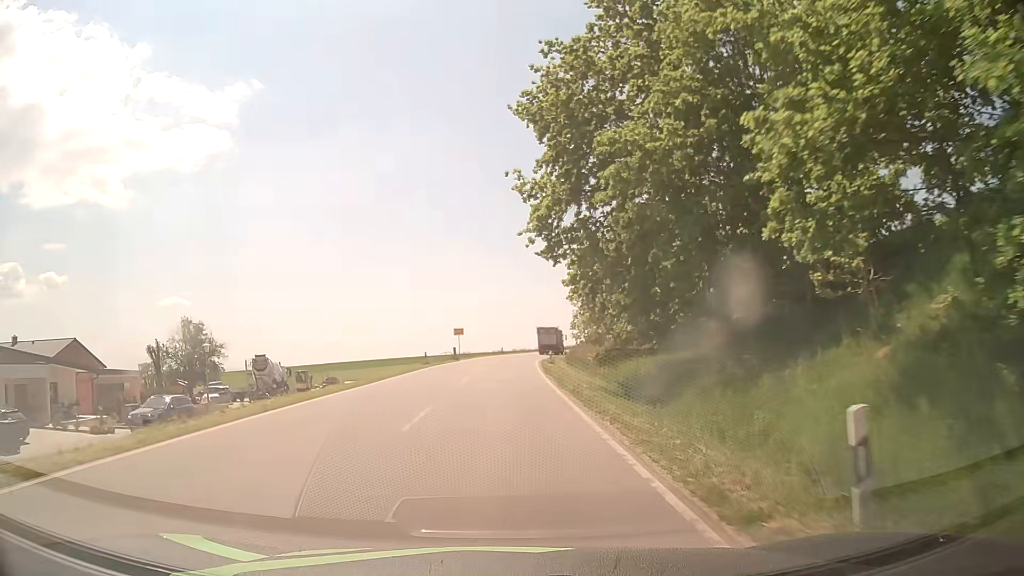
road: tertiary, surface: asphalt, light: Day
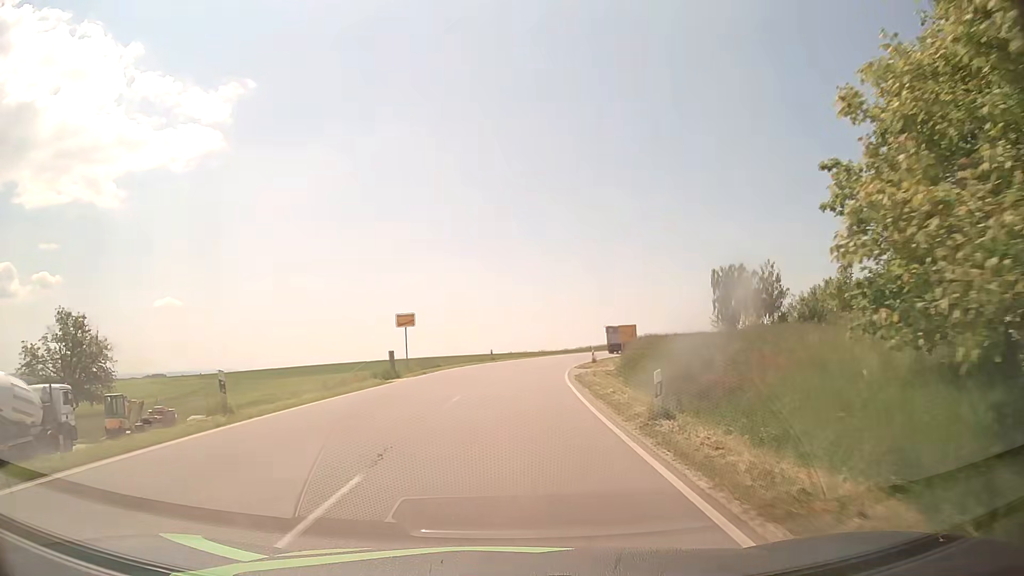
(+0.1, +31.2) m; +1°
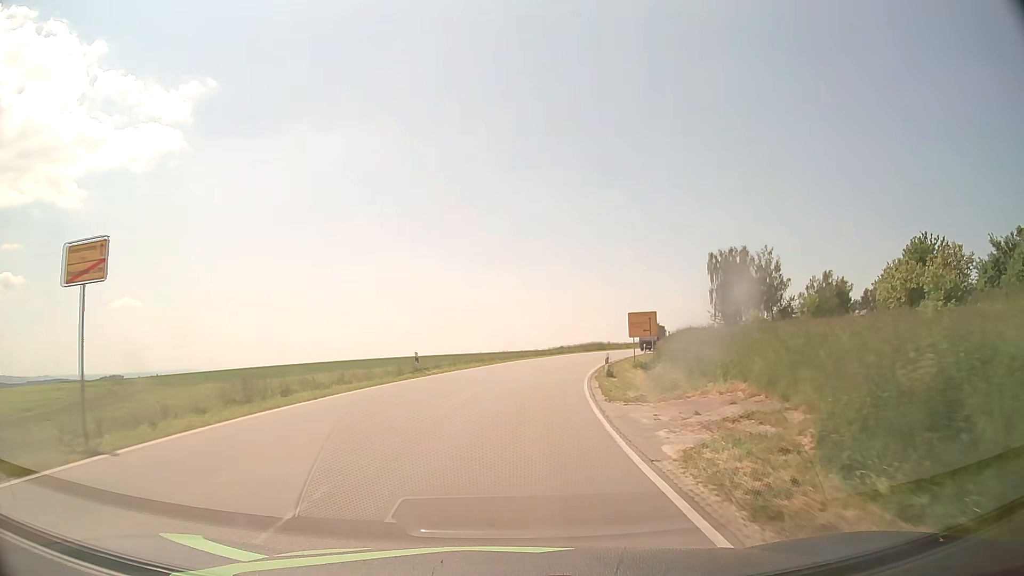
(+0.6, +24.4) m; +3°
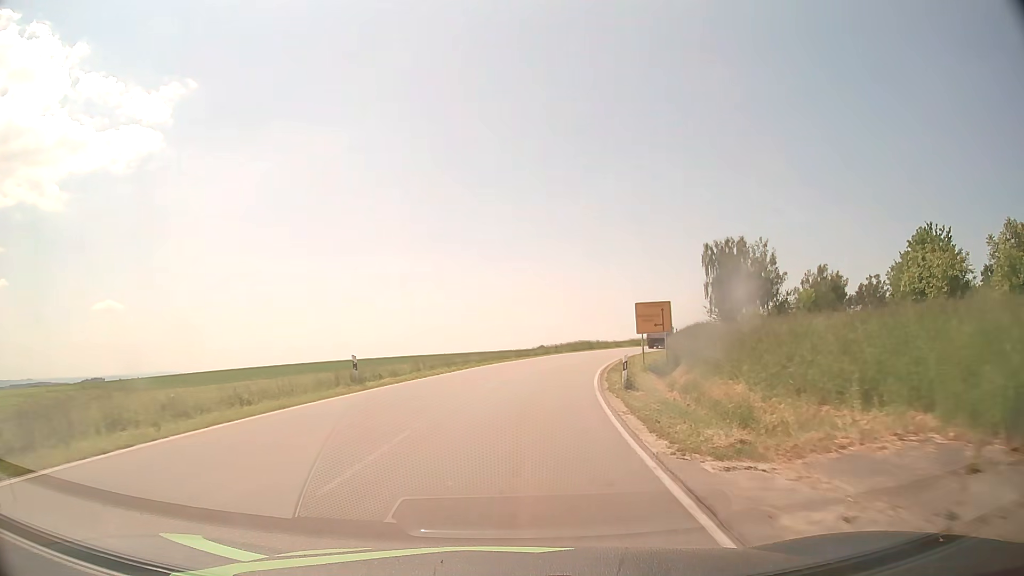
(+0.1, +8.3) m; +2°
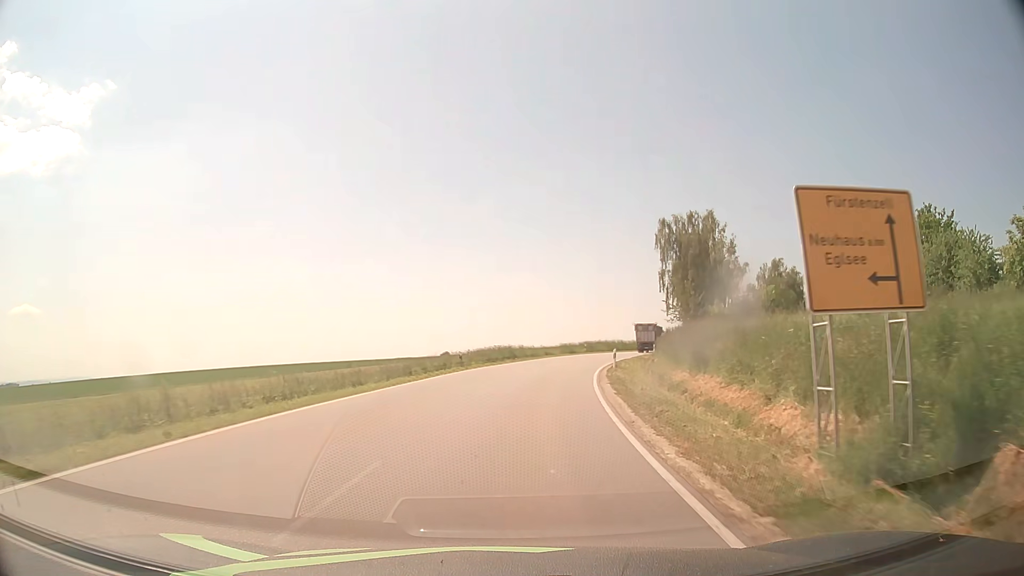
(+1.7, +25.8) m; +8°
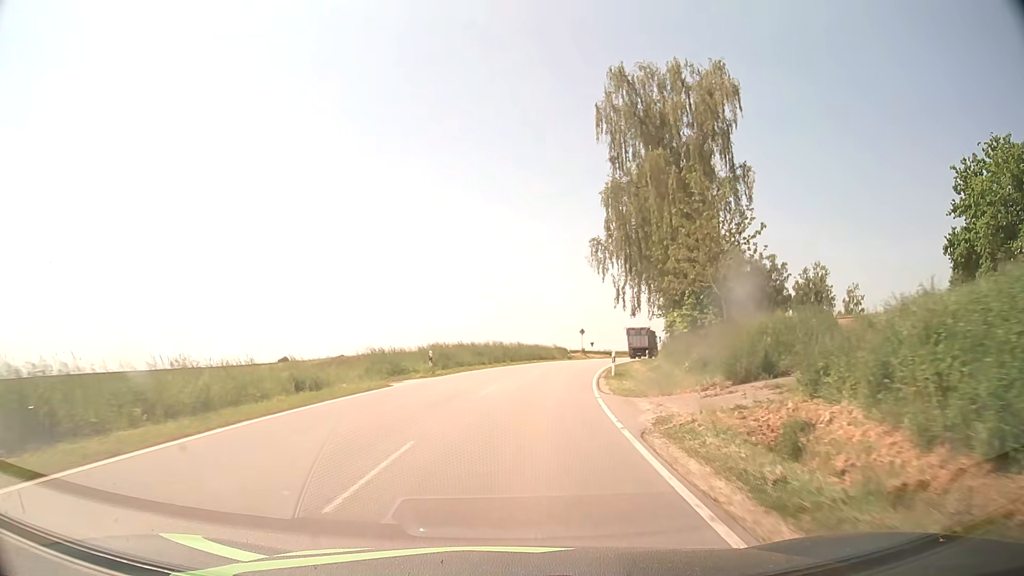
(+5.3, +45.3) m; +13°
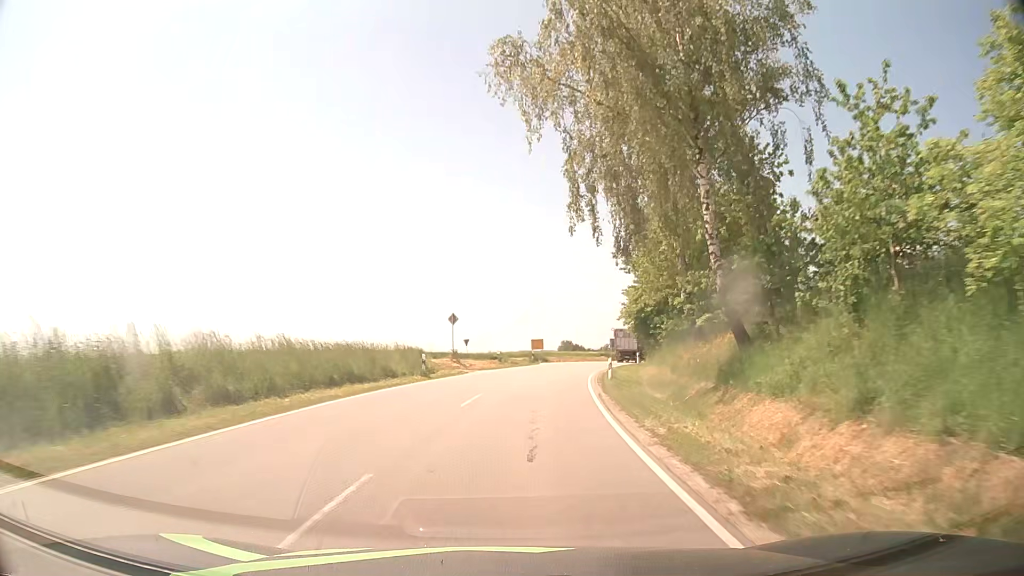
(+3.6, +37.5) m; +11°
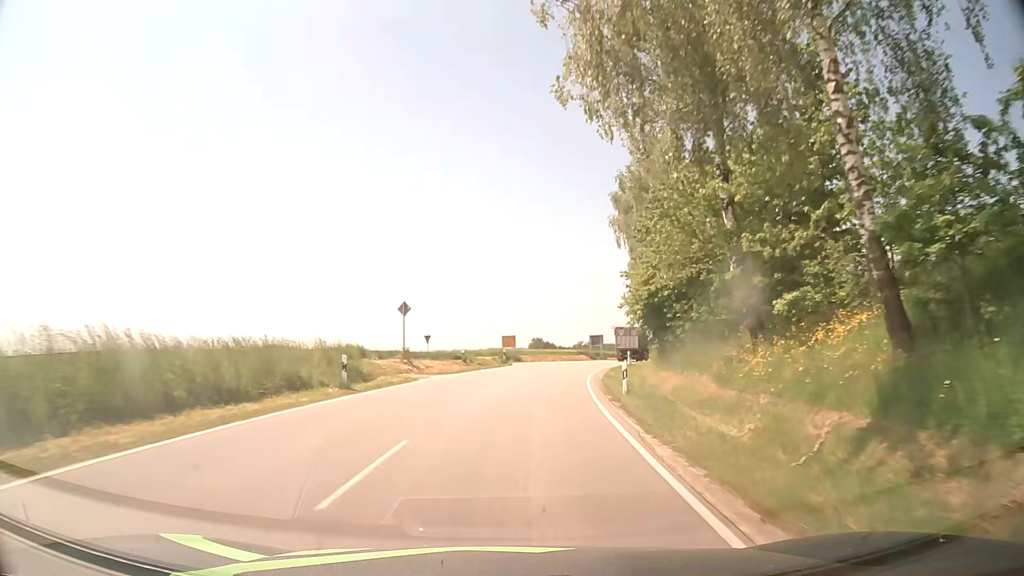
(+0.2, +9.5) m; +2°
(0, +10) (+1, +20) (+2, +30) (+4, +40) (+6, +49) (+9, +59) (+12, +69) (+16, +78) (+20, +87) (+25, +96) m
